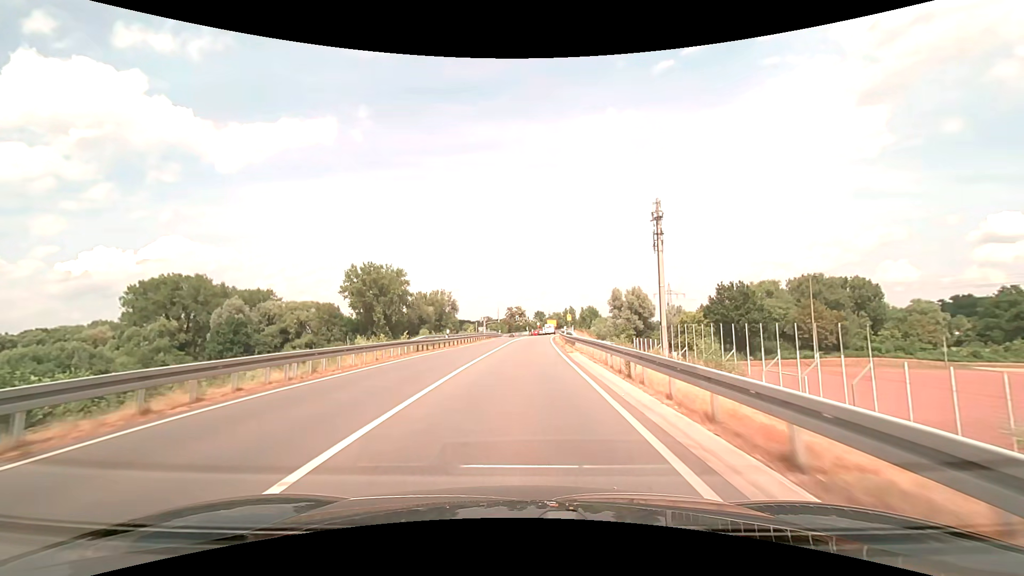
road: secondary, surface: asphalt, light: Day
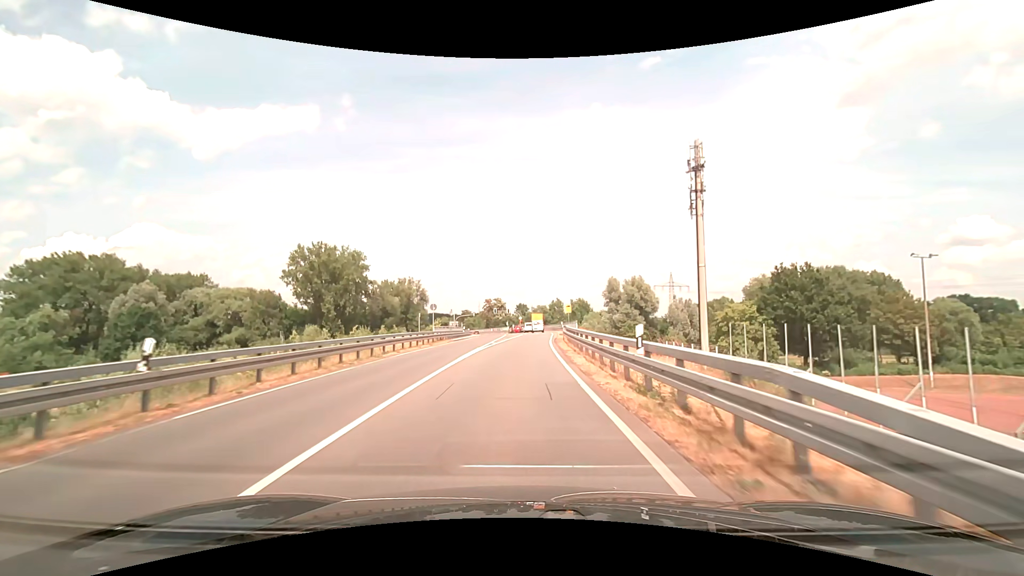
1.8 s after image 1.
(+0.6, +28.6) m; +2°
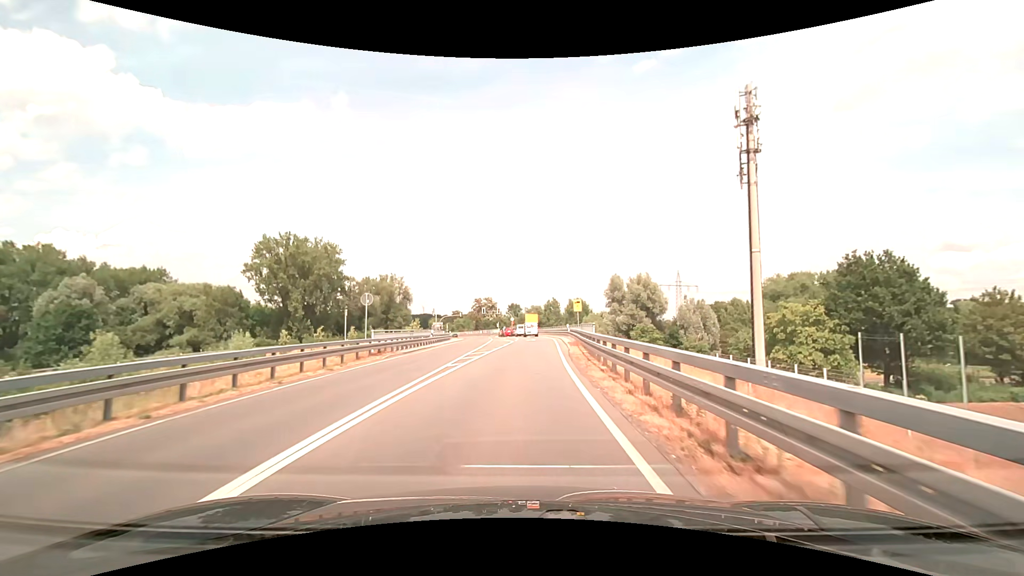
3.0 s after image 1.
(+0.2, +16.2) m; +1°
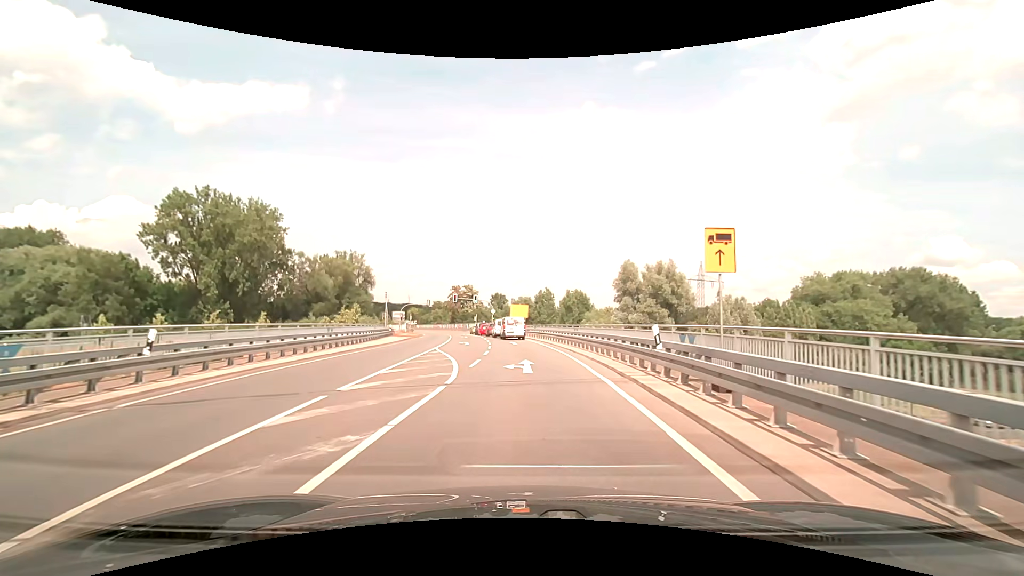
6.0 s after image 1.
(+0.4, +30.5) m; +2°
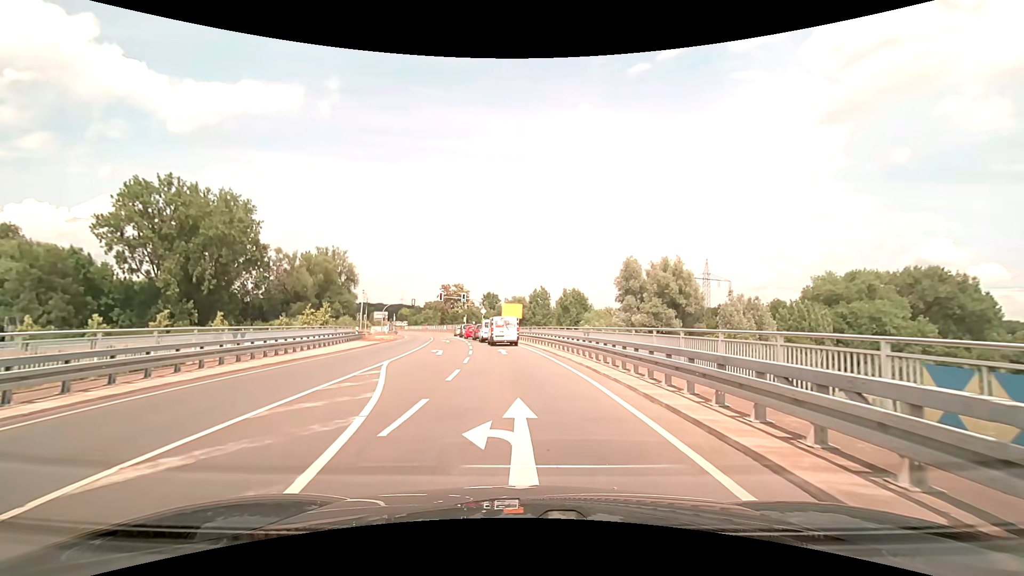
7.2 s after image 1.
(0.0, +8.7) m; +1°
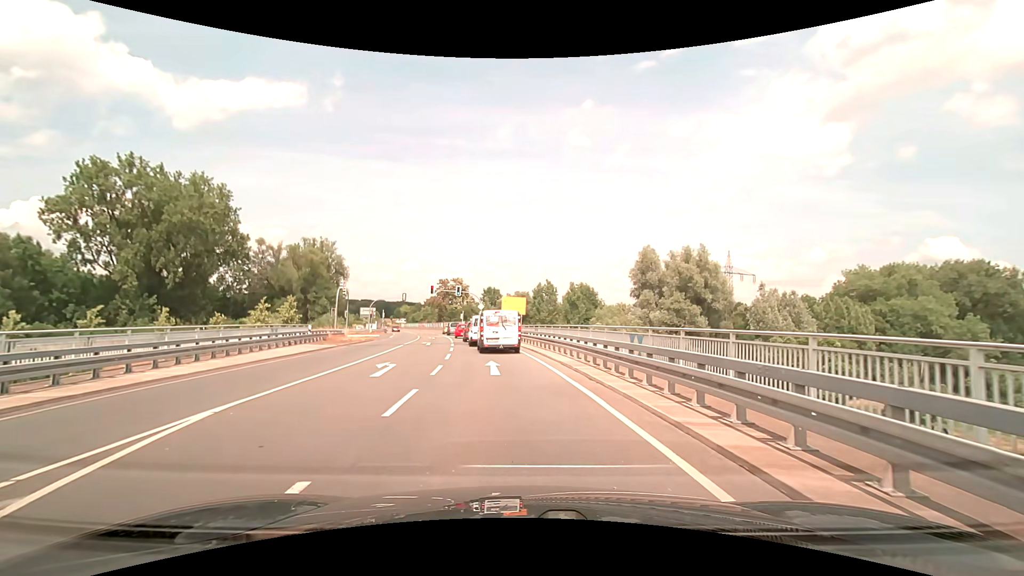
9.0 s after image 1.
(0.0, +10.6) m; 0°
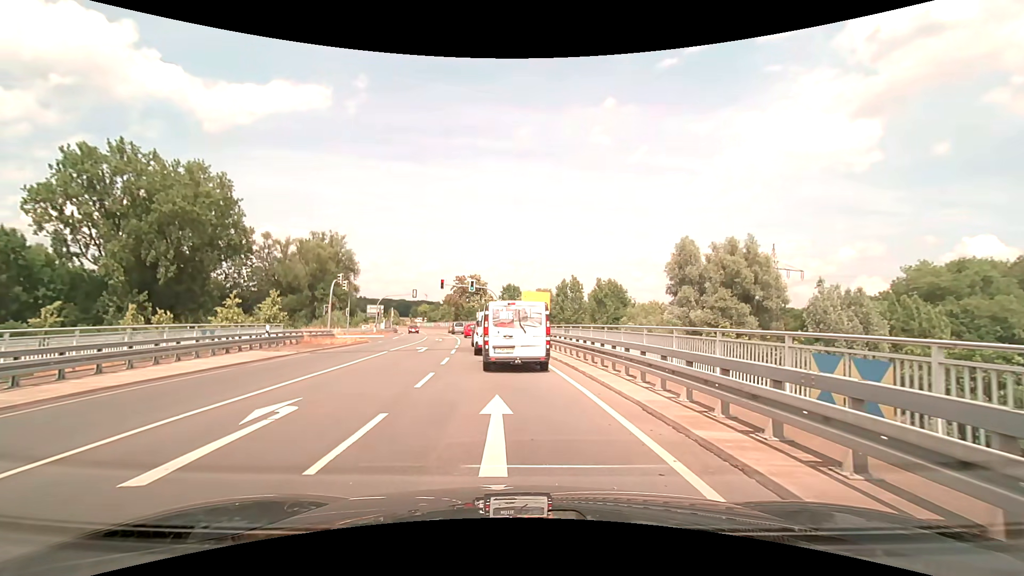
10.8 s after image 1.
(-0.2, +8.8) m; -2°
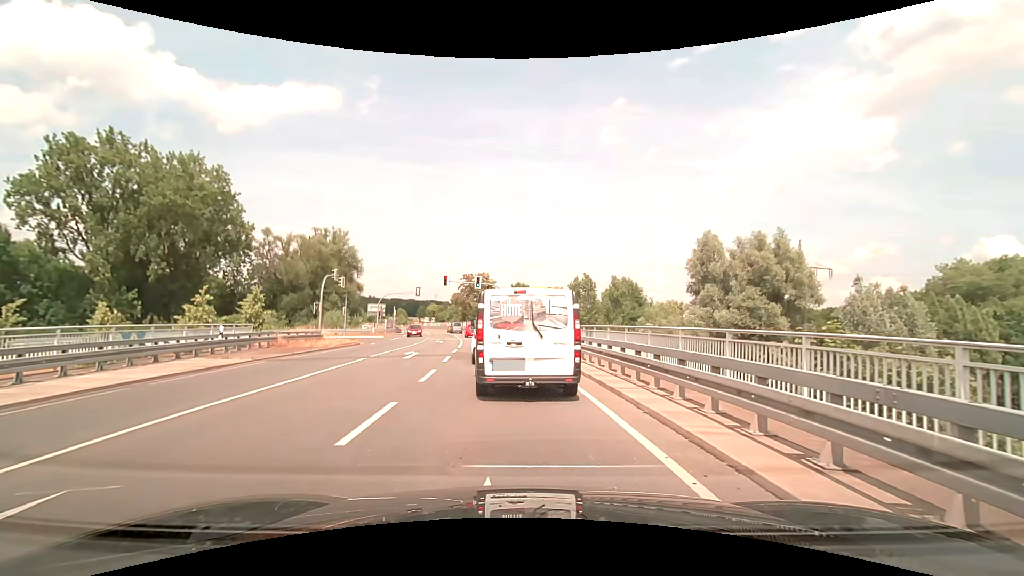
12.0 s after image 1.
(-0.1, +5.0) m; -1°
(0, +10) (0, +20) (-1, +30) (-2, +40) (-4, +50) (-5, +60) (-7, +70) (-9, +79) (-11, +89) (-14, +99) m
